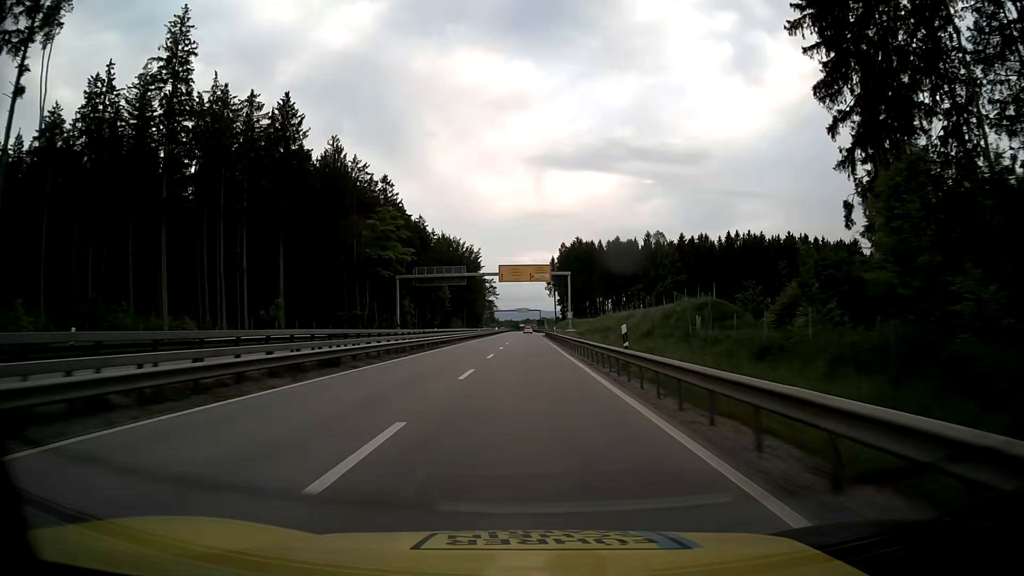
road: trunk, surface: asphalt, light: Day
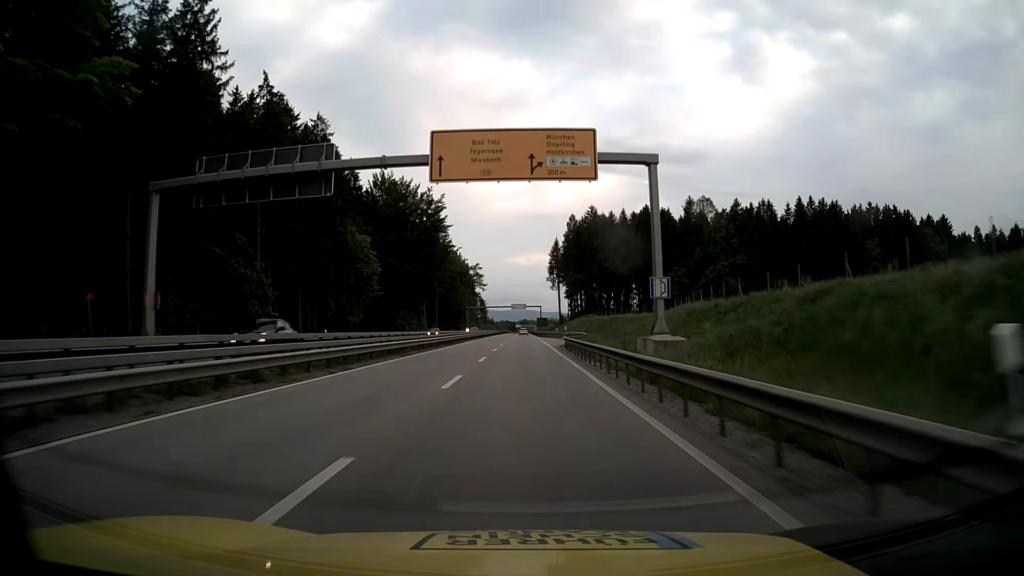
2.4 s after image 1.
(0.0, +63.1) m; 0°
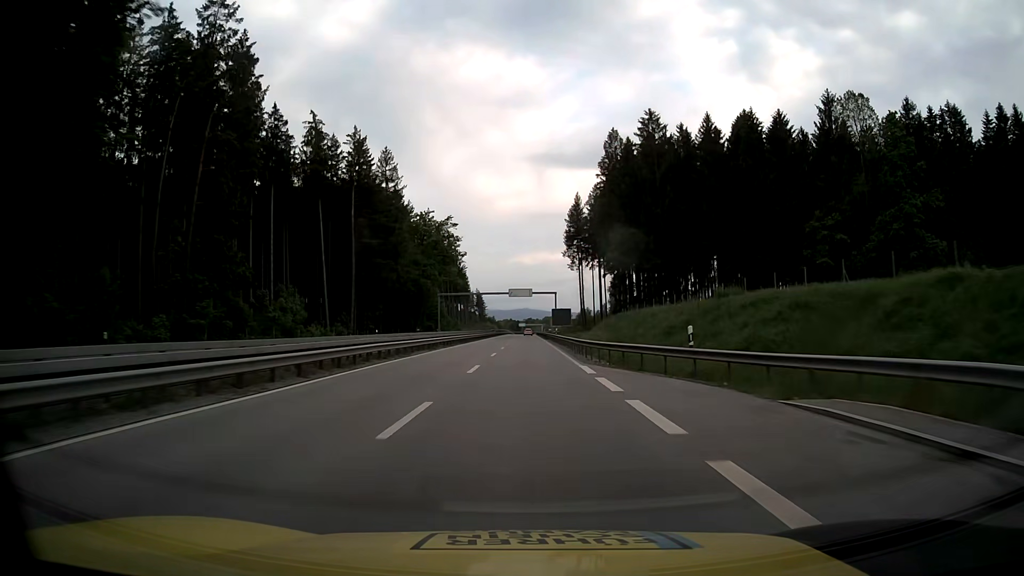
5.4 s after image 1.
(-0.2, +79.4) m; -1°
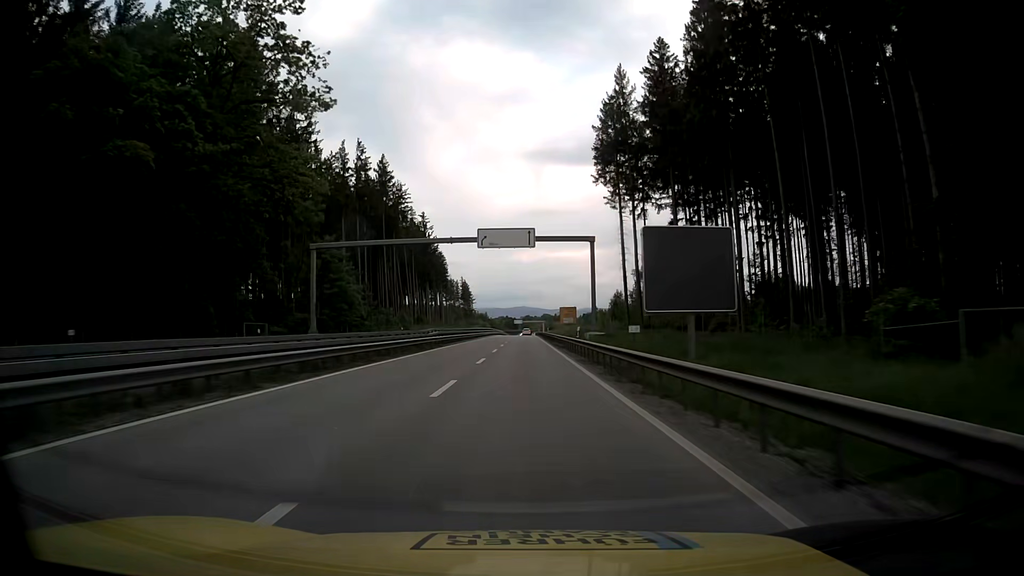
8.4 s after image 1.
(+0.3, +79.8) m; 0°
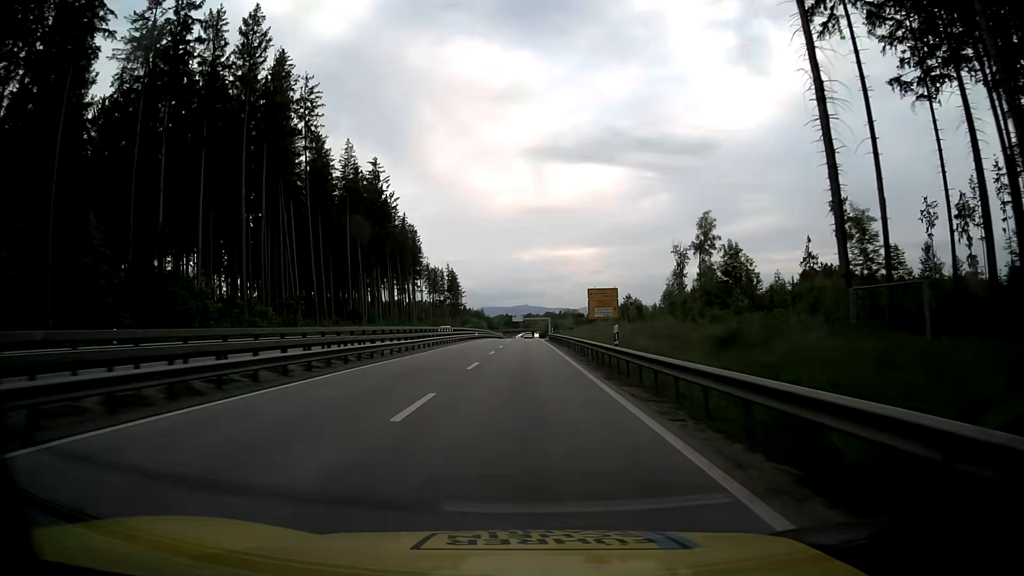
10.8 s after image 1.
(0.0, +63.9) m; 0°
(0, +10) (0, +20) (0, +30) (0, +40) (0, +50) (0, +60) (0, +70) (0, +80) (0, +90) (0, +100) m
